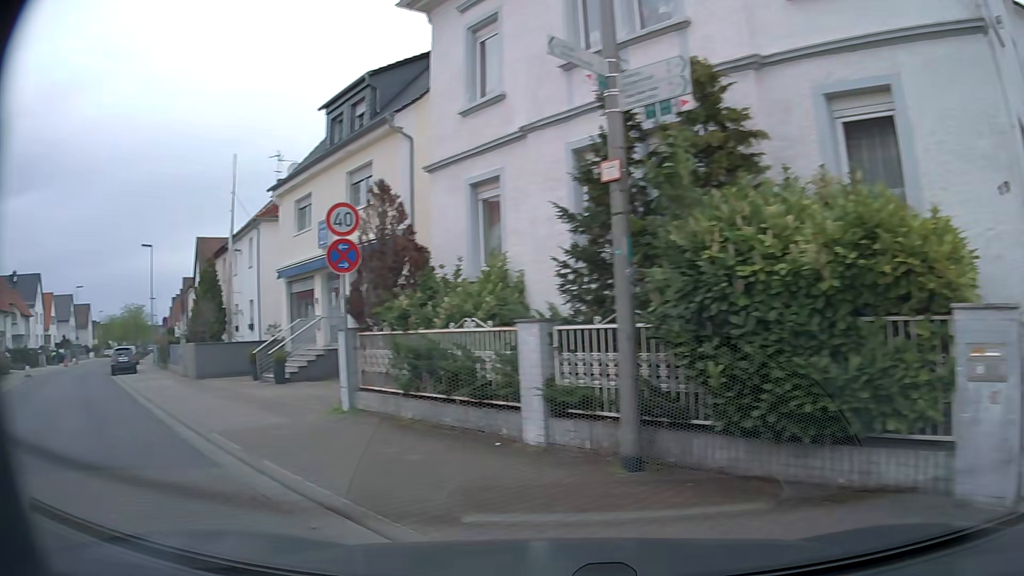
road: unclassified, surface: paving_stones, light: Day
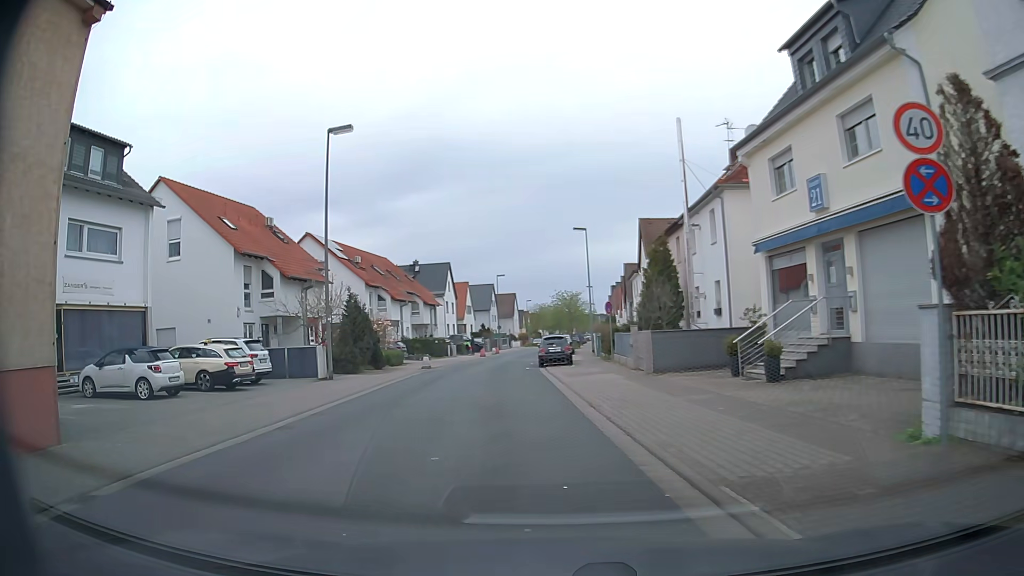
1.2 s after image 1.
(-1.6, +4.5) m; -37°
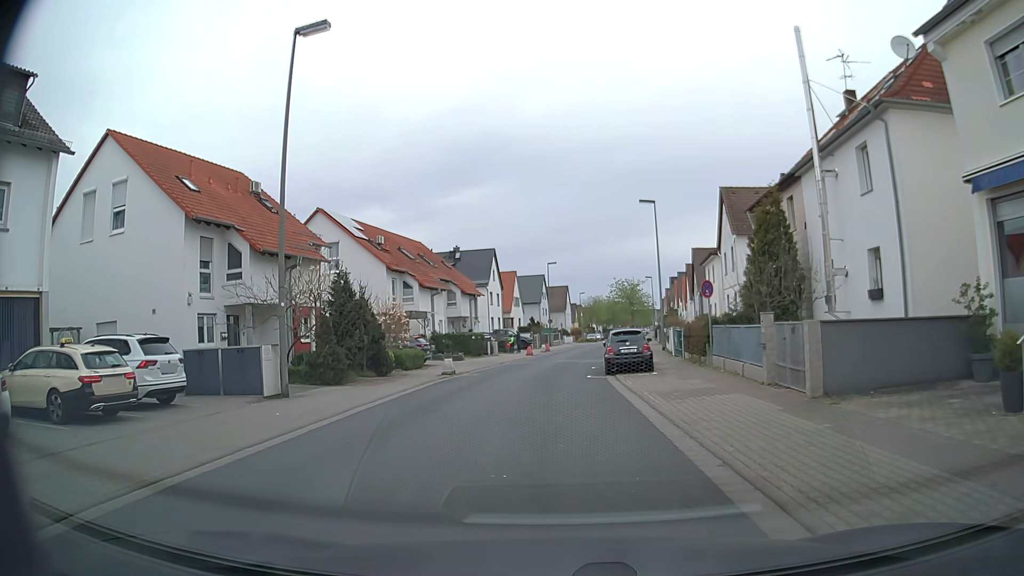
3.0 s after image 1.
(-0.7, +10.0) m; -6°
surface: asphalt
